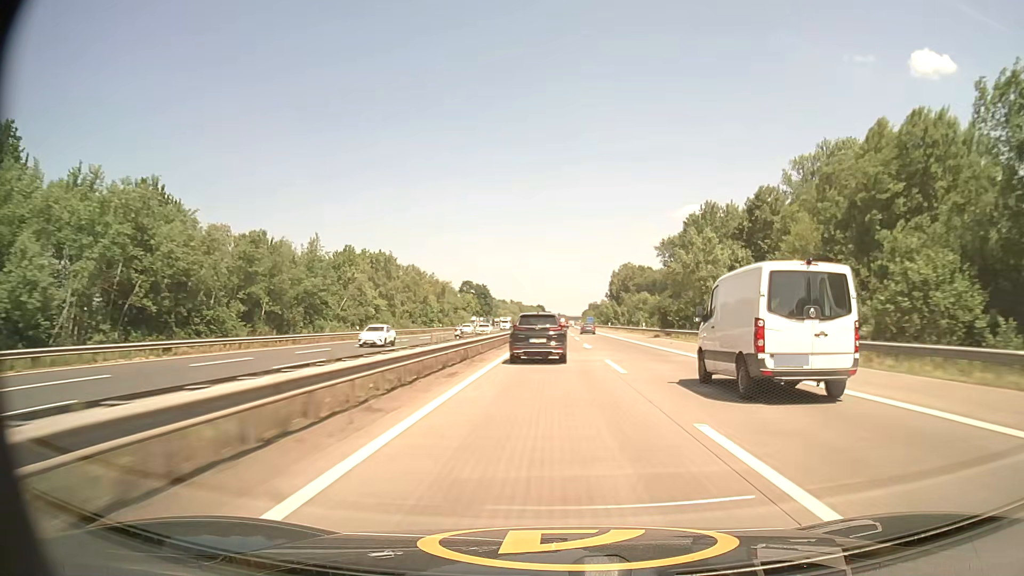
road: motorway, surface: concrete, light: Day
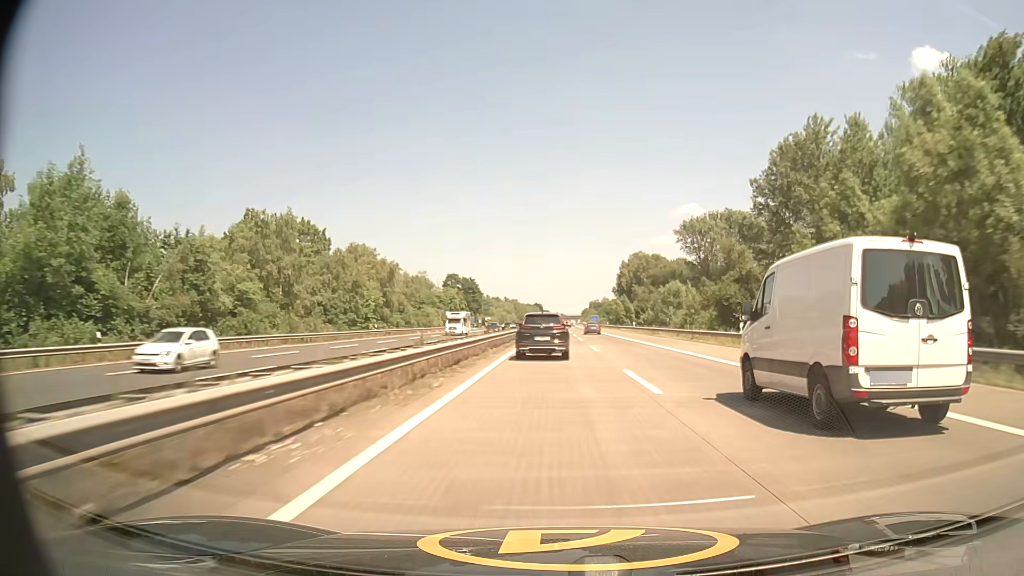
(0.0, +41.5) m; 0°
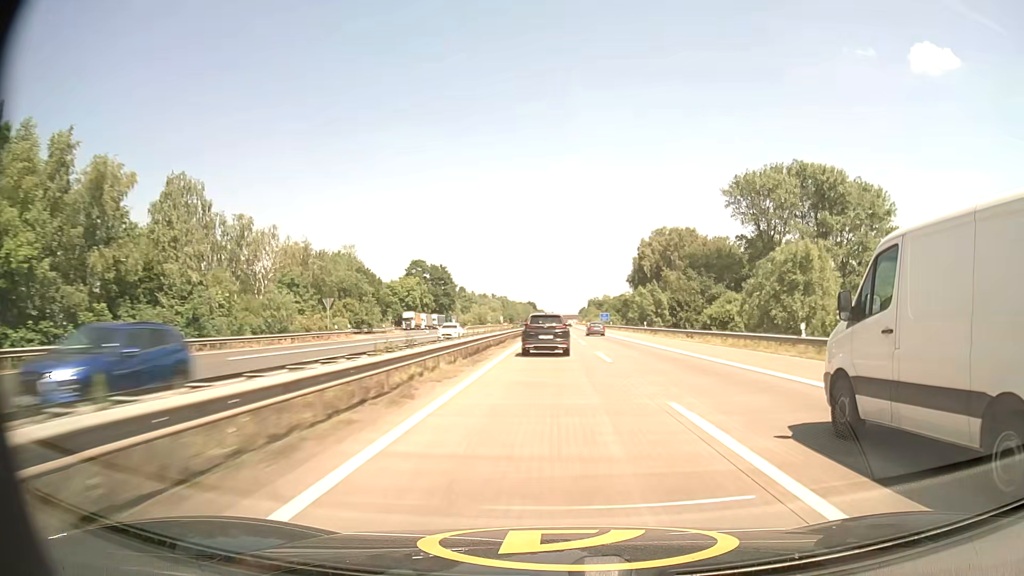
(+0.2, +62.0) m; 0°
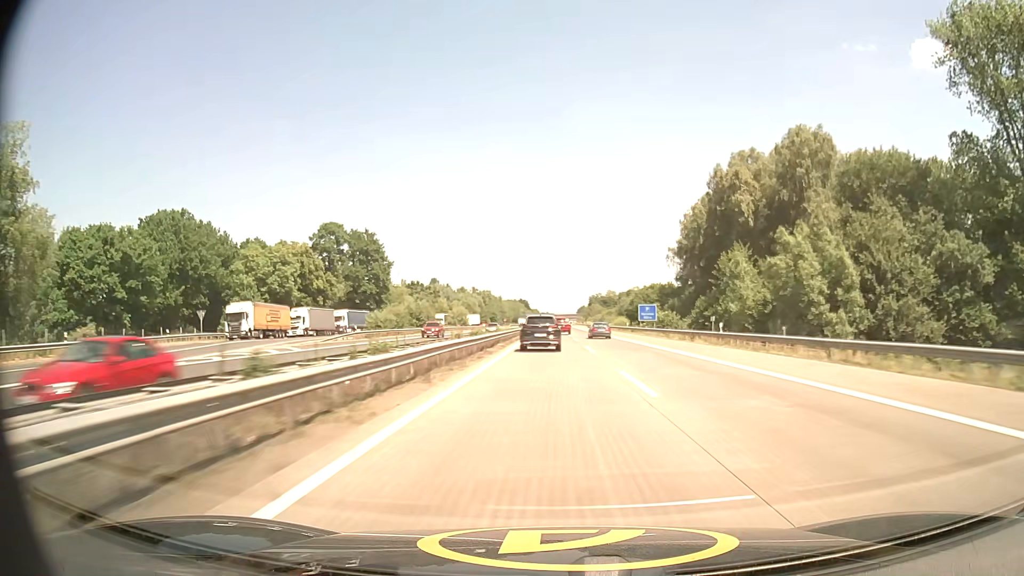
(+0.4, +82.8) m; 0°
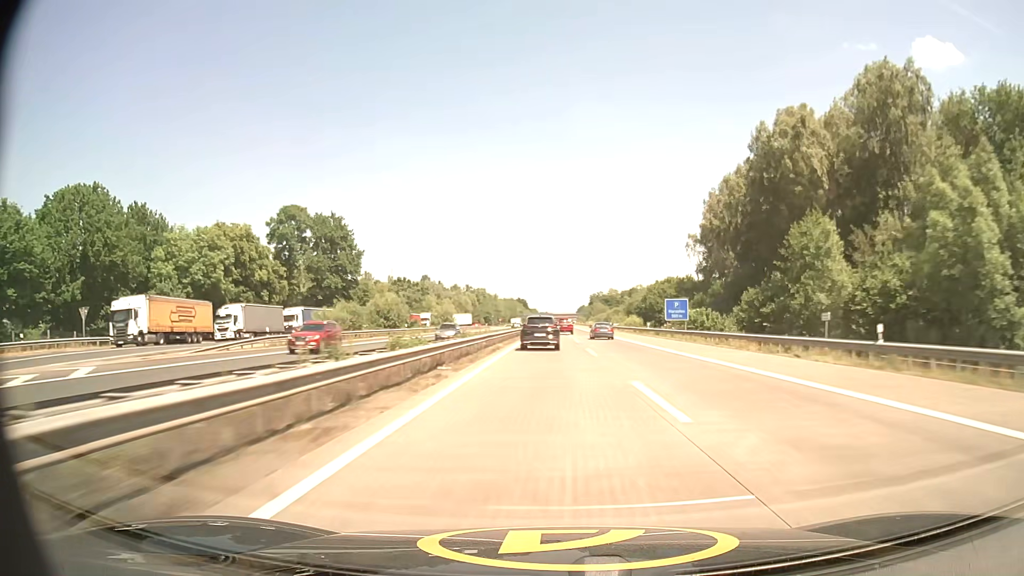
(0.0, +20.8) m; 0°
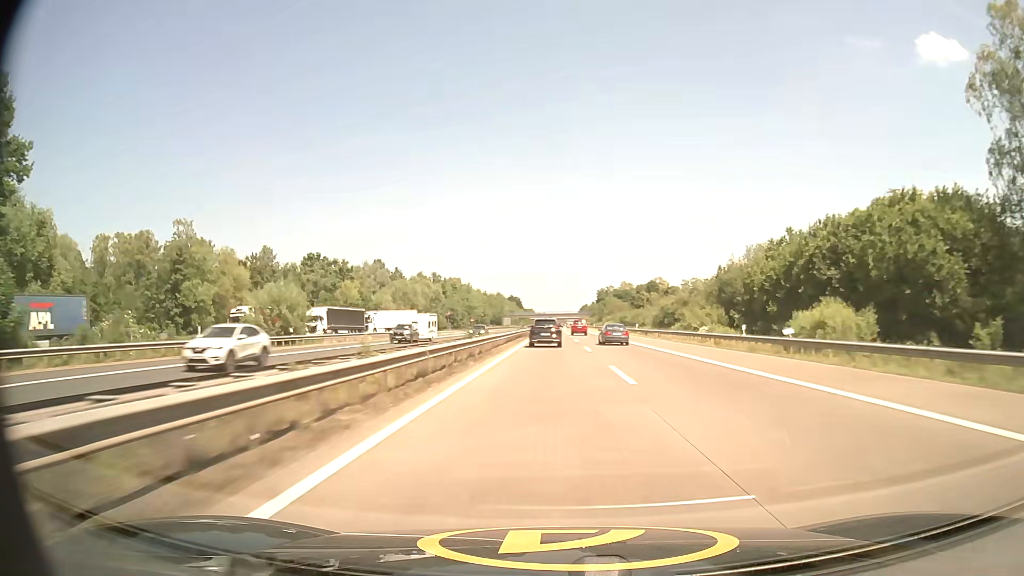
(+0.1, +83.9) m; 0°
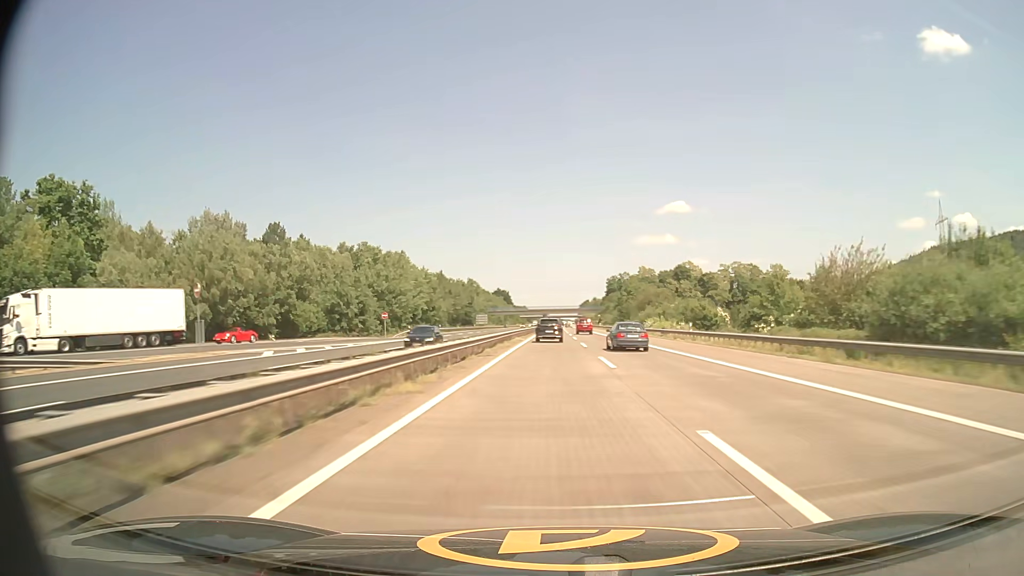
(+0.4, +85.1) m; 0°
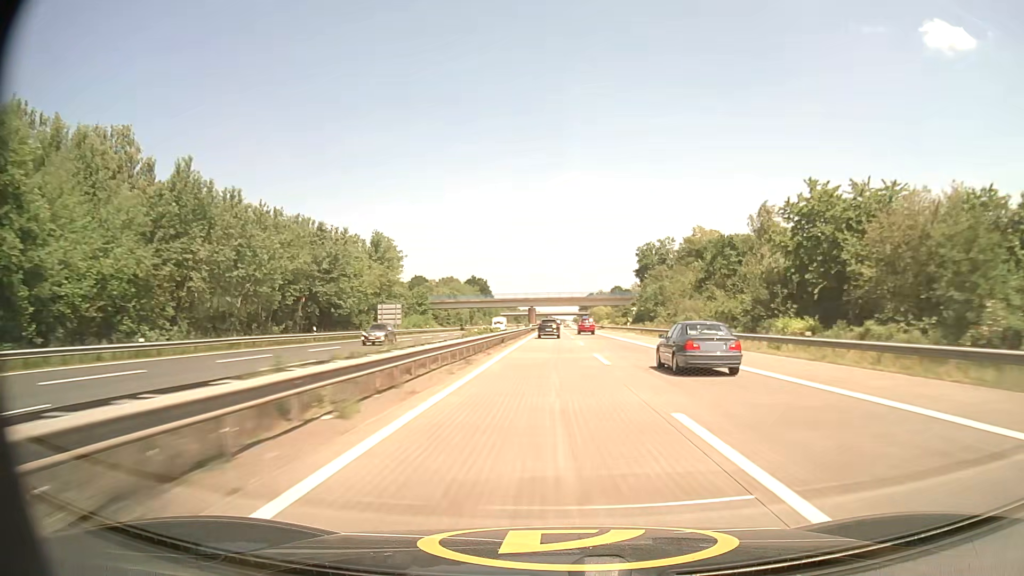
(+0.4, +107.5) m; 0°
(0, +10) (0, +20) (0, +30) (0, +40) (0, +50) (0, +60) (0, +70) (0, +80) (0, +90) (0, +100) m
